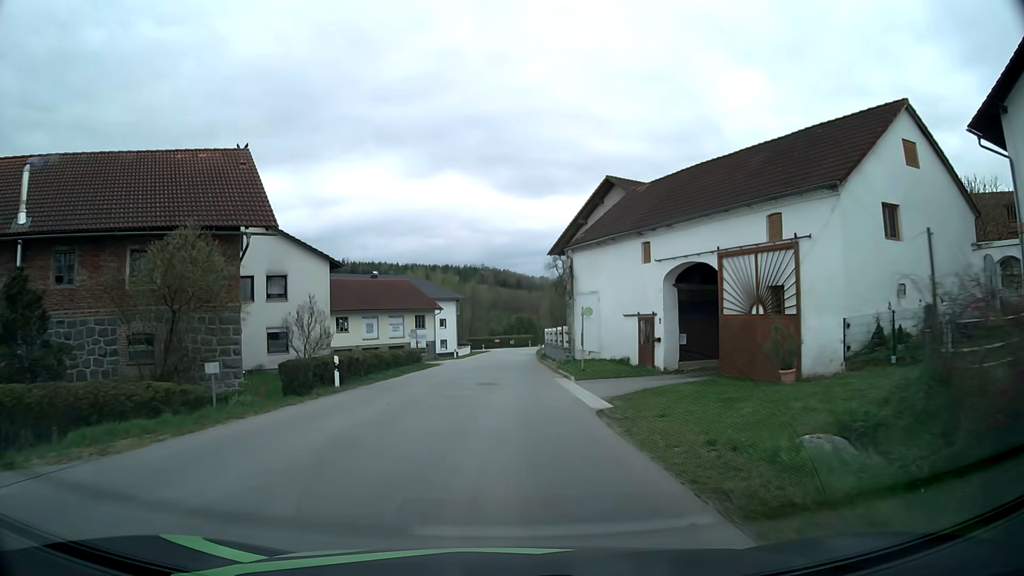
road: tertiary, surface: asphalt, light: Day
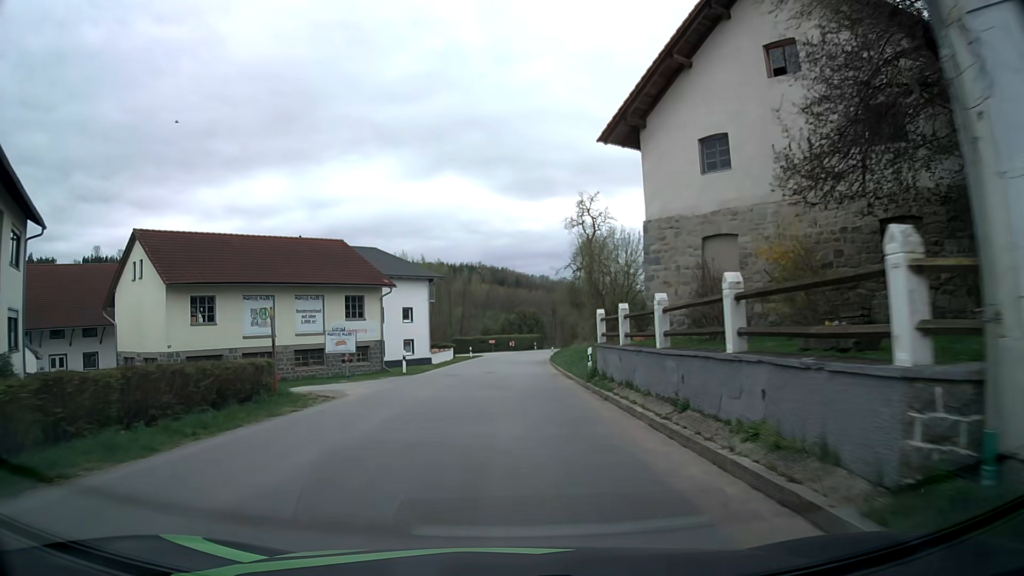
(+0.1, +28.6) m; 0°
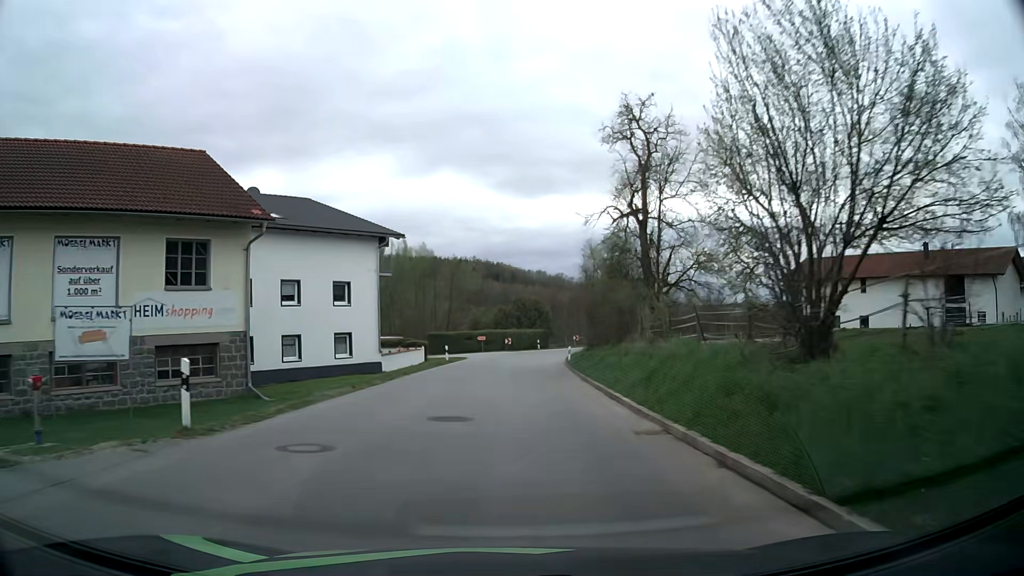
(0.0, +20.9) m; 0°
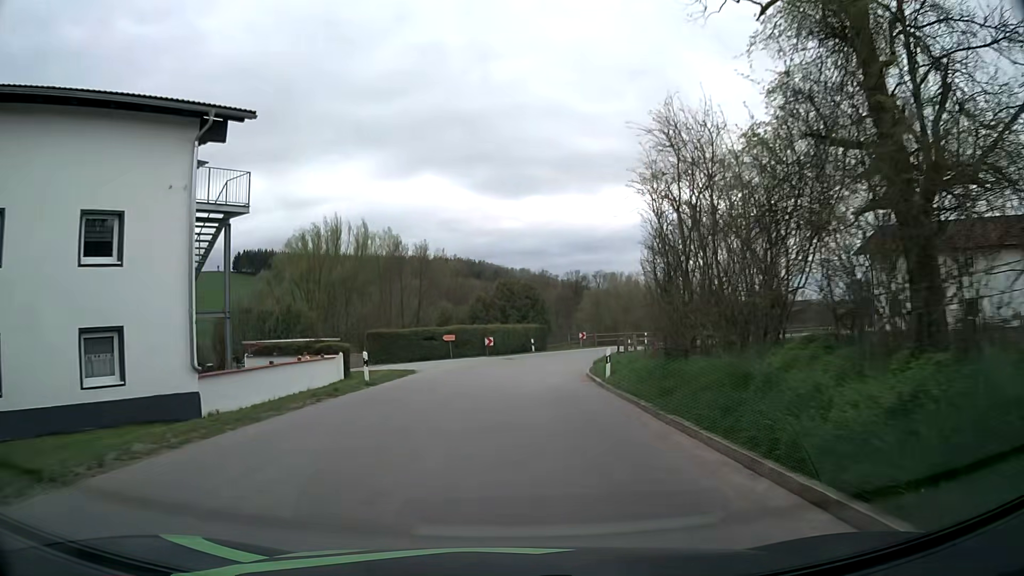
(+0.3, +20.5) m; +2°
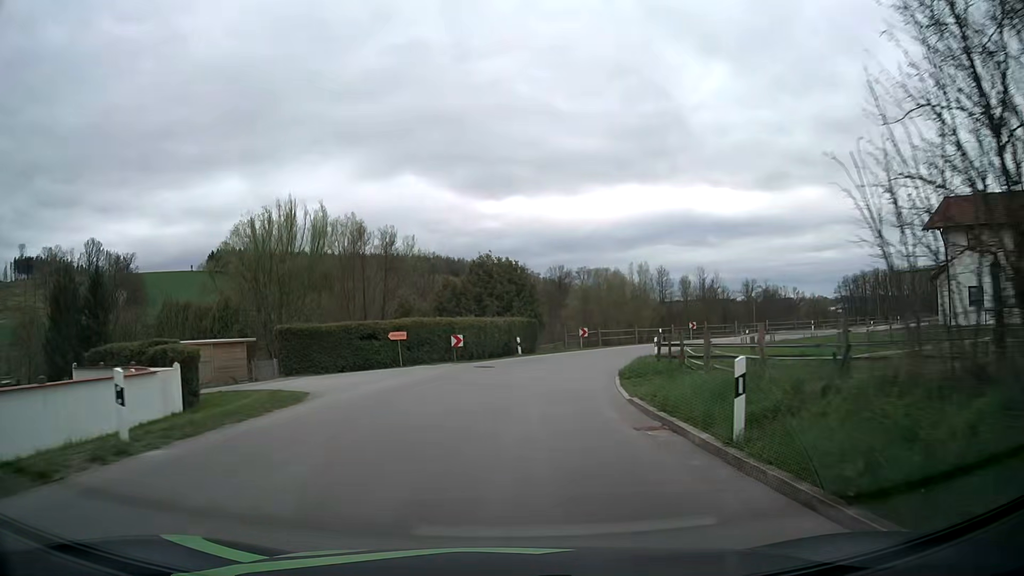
(+0.2, +13.3) m; +2°
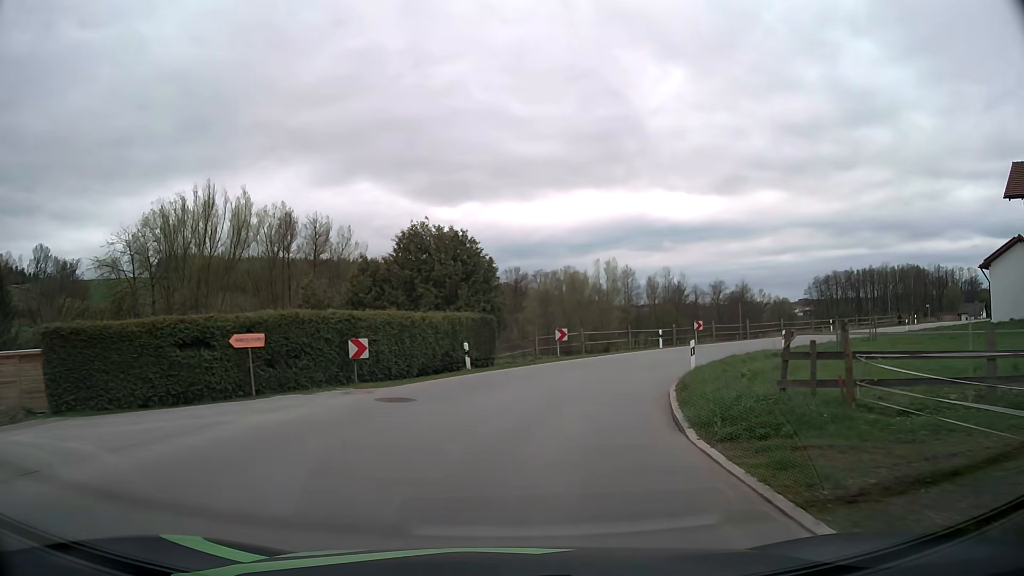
(+0.3, +12.9) m; +4°
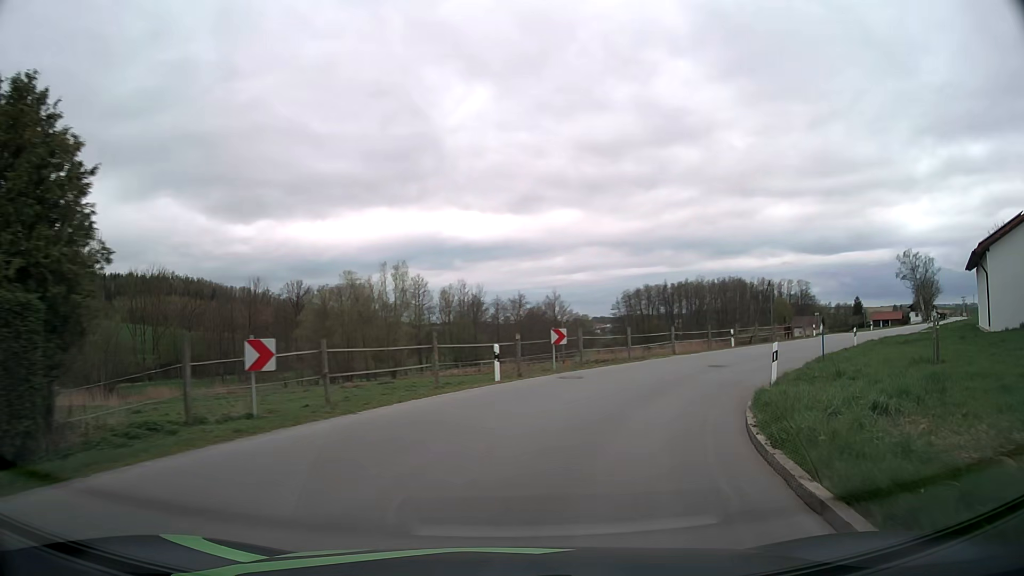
(+2.4, +18.6) m; +17°
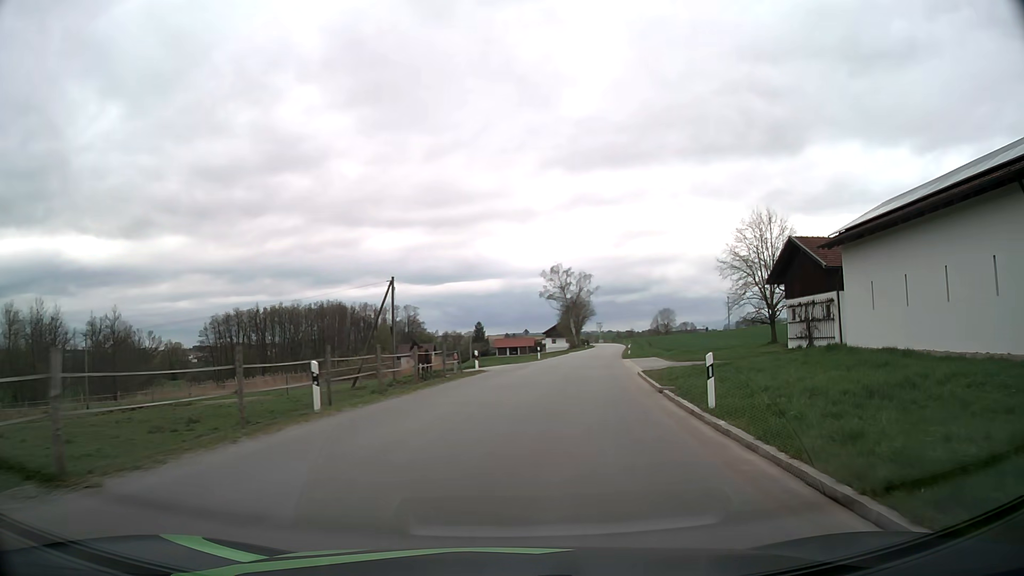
(+7.7, +23.9) m; +34°
(+1, +10) (+2, +20) (+3, +30) (+5, +40) (+6, +50) (+8, +59) (+10, +69) (+12, +79) (+14, +89) (+15, +99) m
